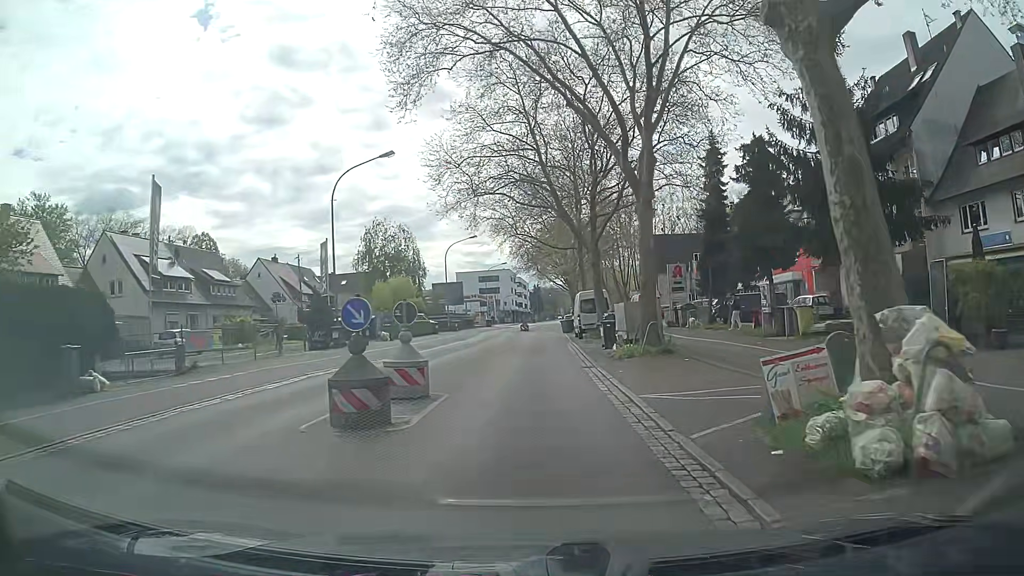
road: secondary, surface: asphalt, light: Day
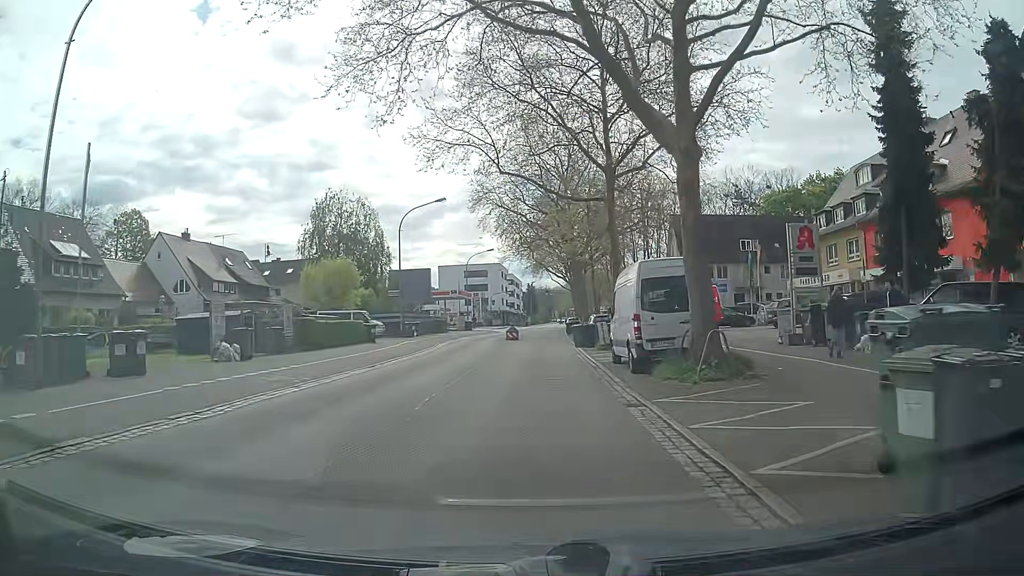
(+0.1, +22.4) m; +1°
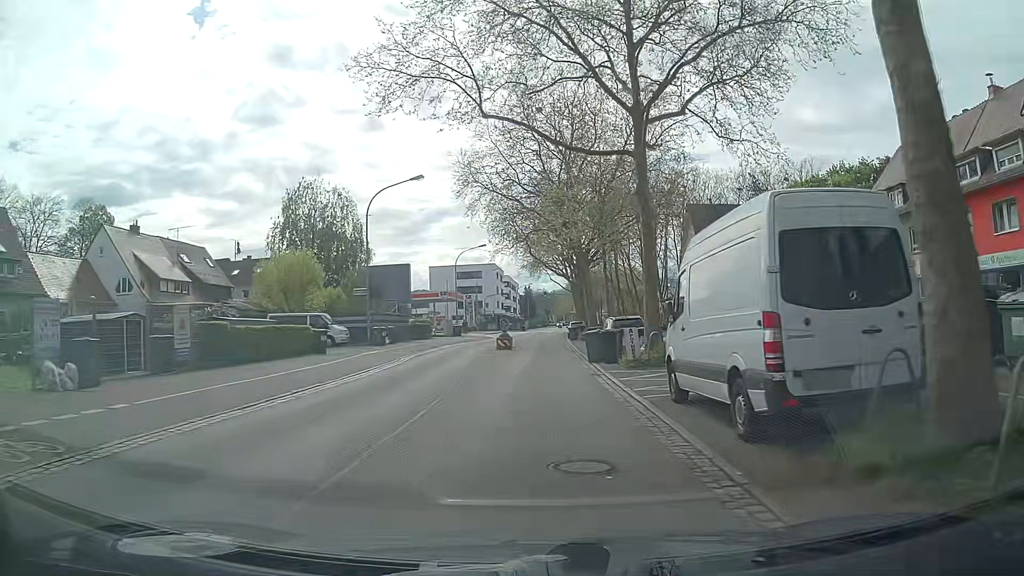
(+0.1, +8.9) m; 0°
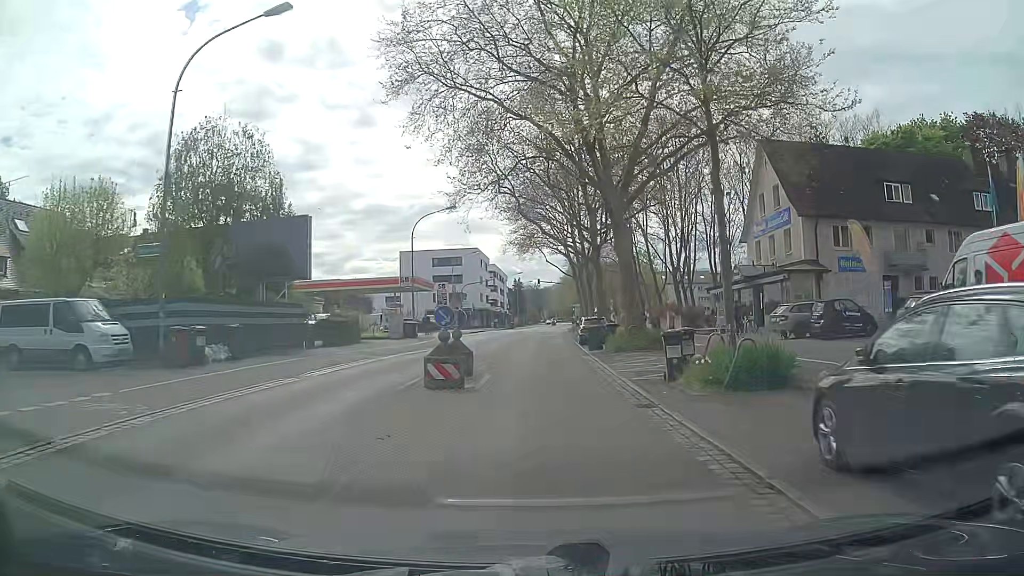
(+0.2, +22.3) m; +2°
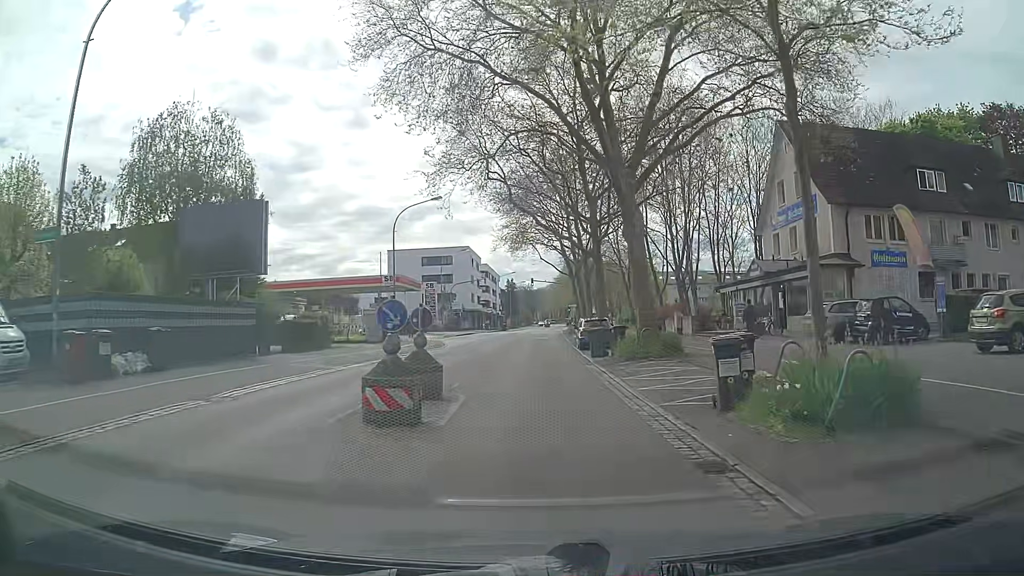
(0.0, +4.5) m; 0°
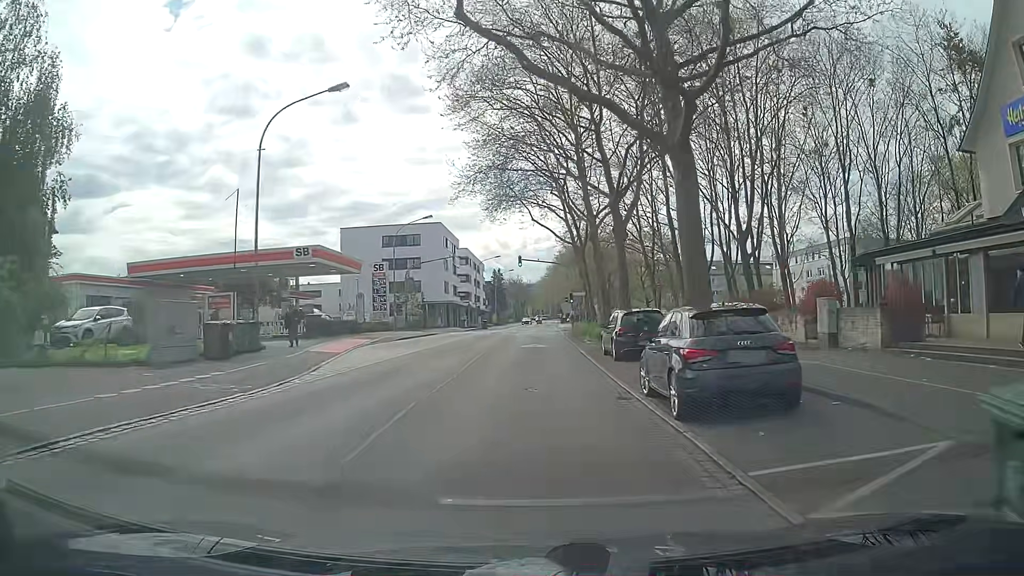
(+0.1, +22.5) m; +1°
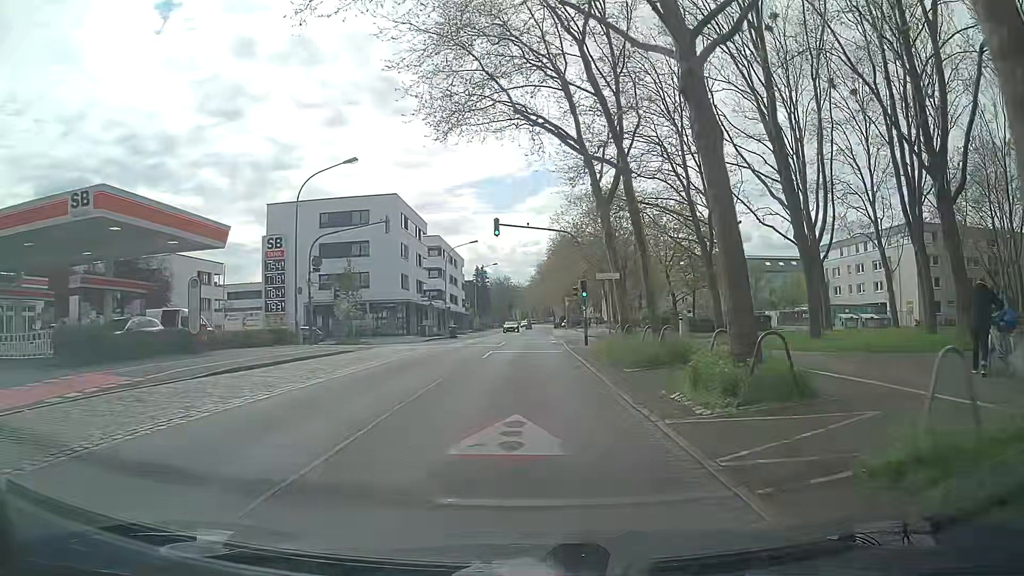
(+0.1, +22.4) m; +1°
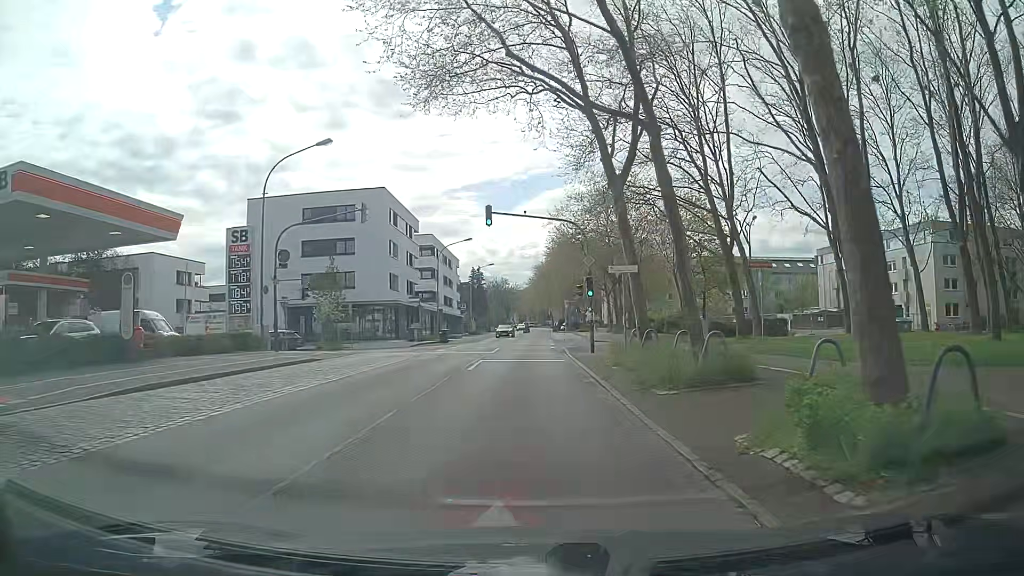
(-0.1, +4.5) m; -1°
